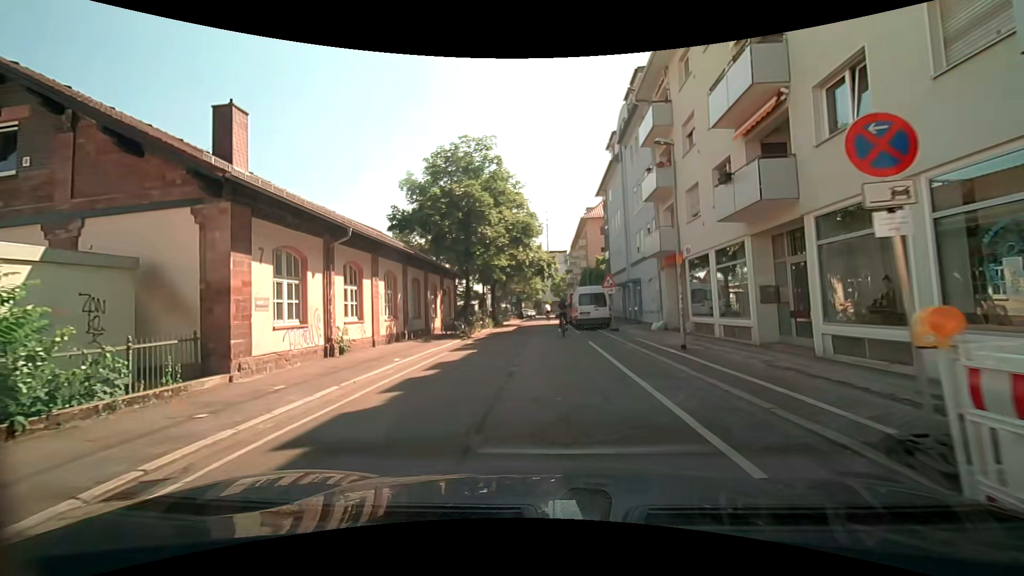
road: residential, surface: asphalt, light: Day
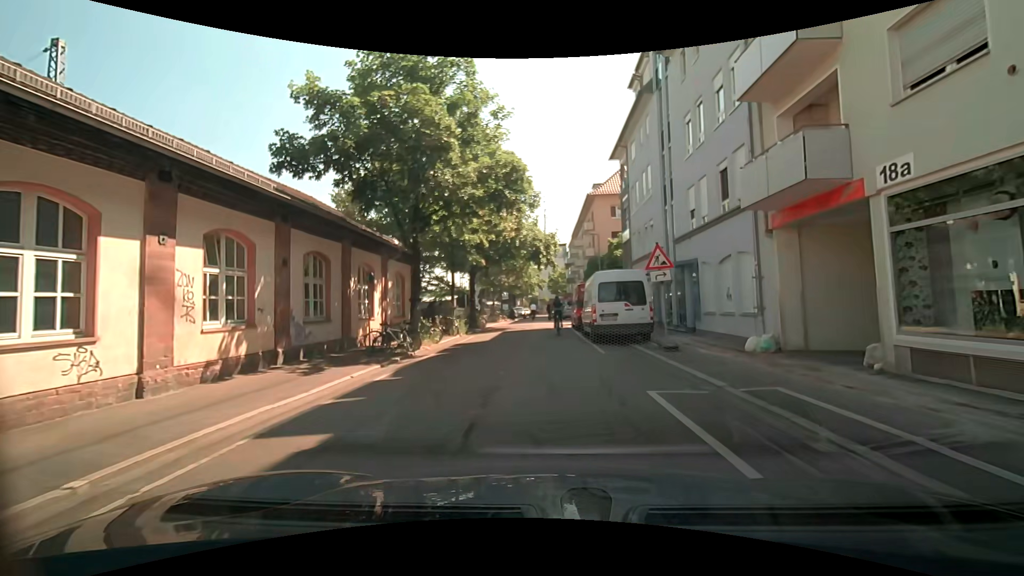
(-0.2, +11.9) m; 0°
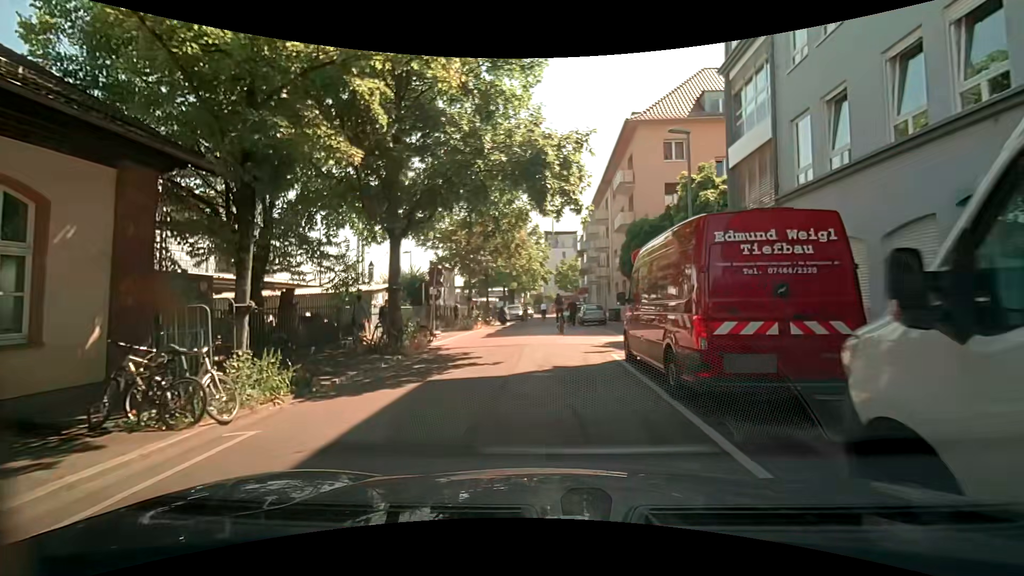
(0.0, +19.3) m; +1°
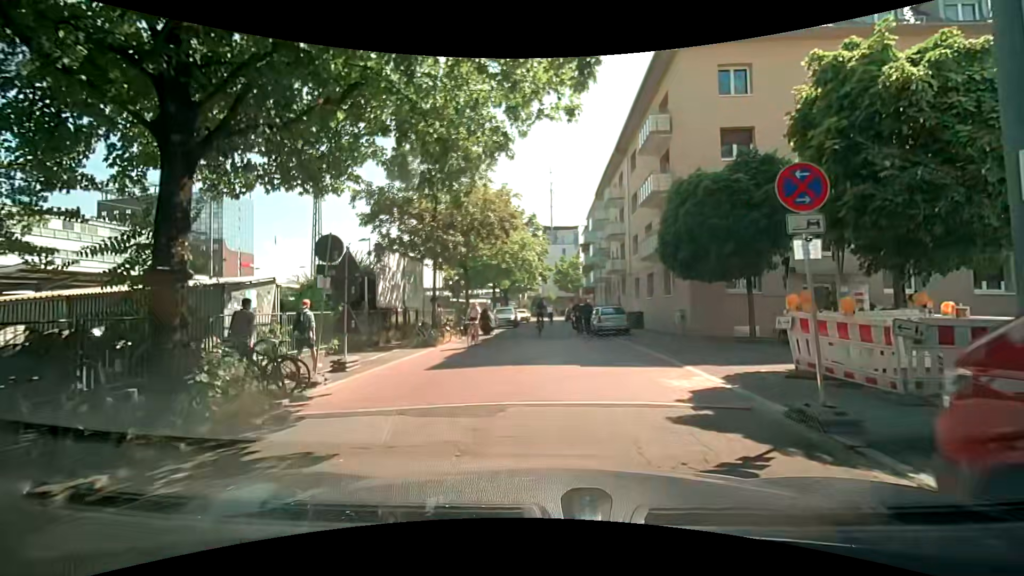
(-0.1, +9.5) m; +1°
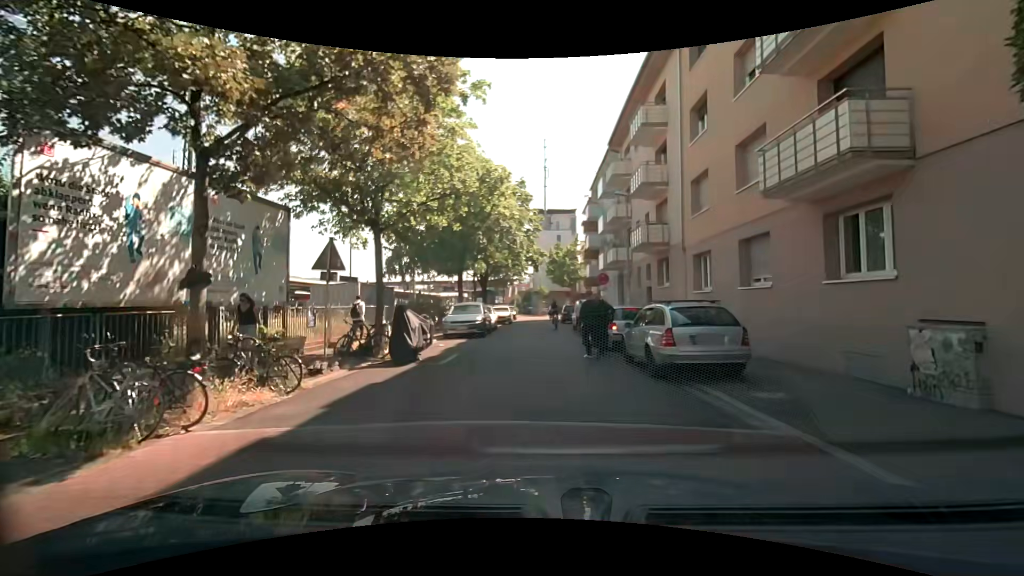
(-0.2, +14.5) m; -2°
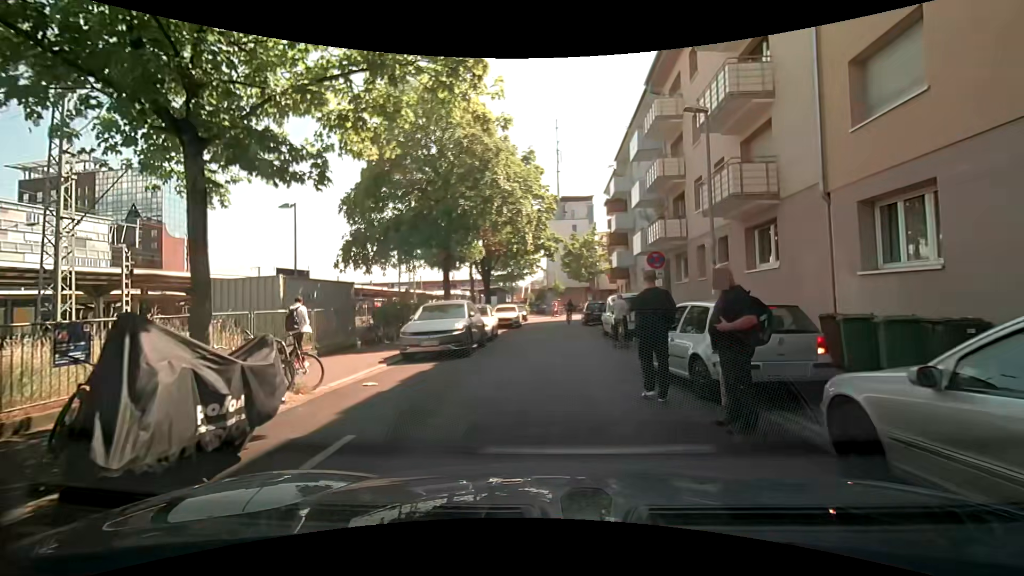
(+0.2, +8.5) m; 0°
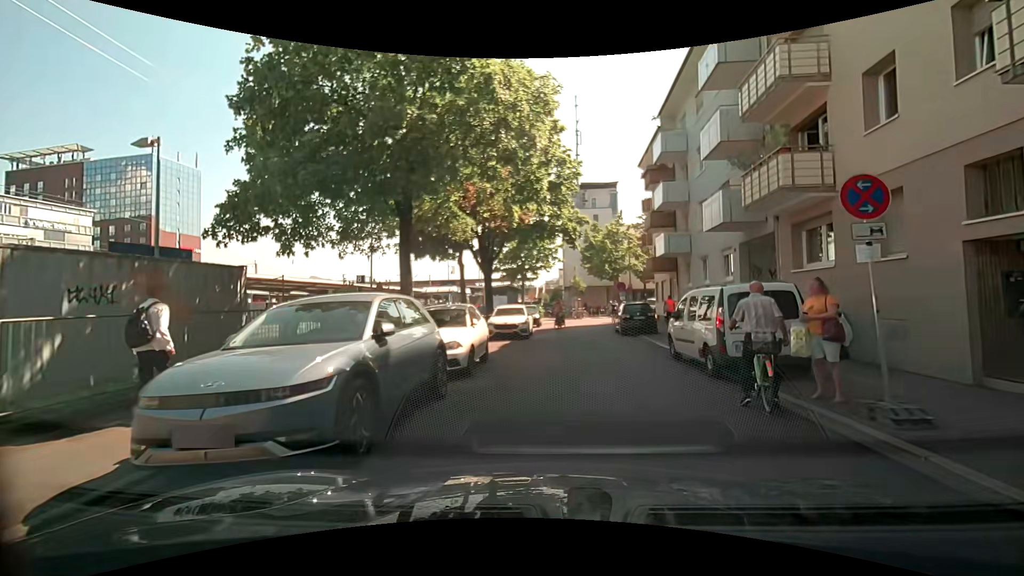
(-0.3, +9.3) m; -3°
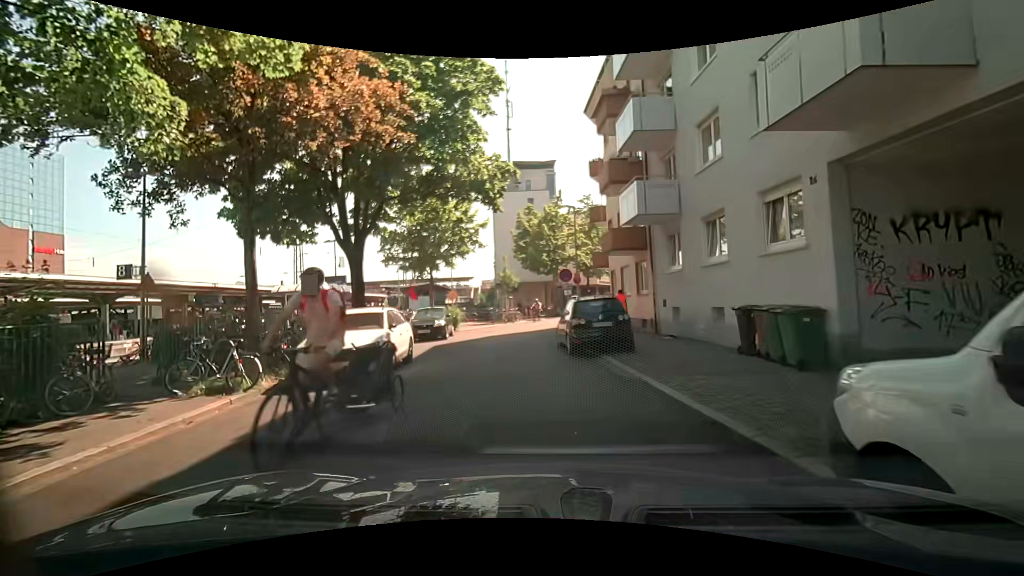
(+1.2, +10.8) m; +6°
